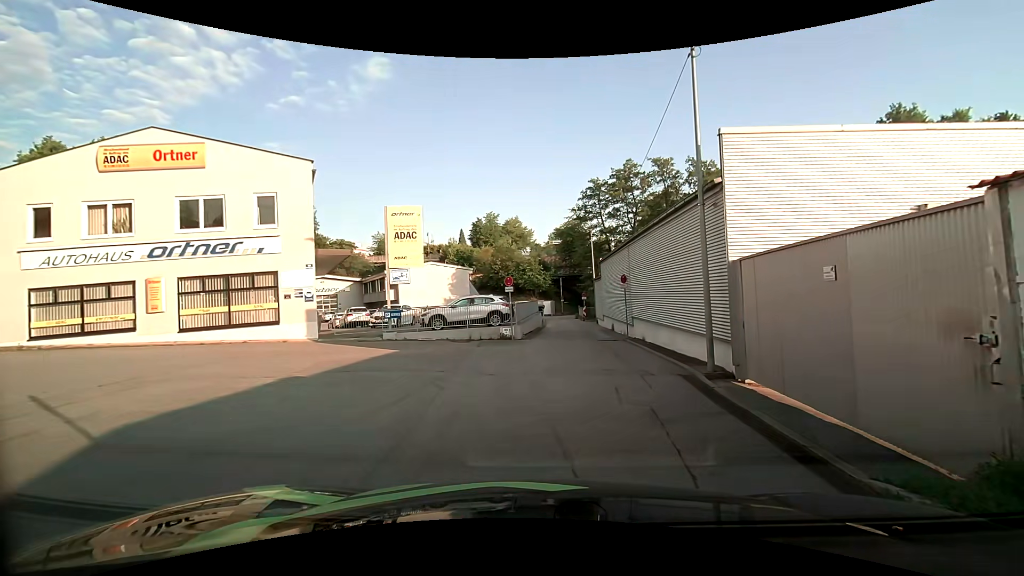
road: residential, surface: asphalt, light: Day
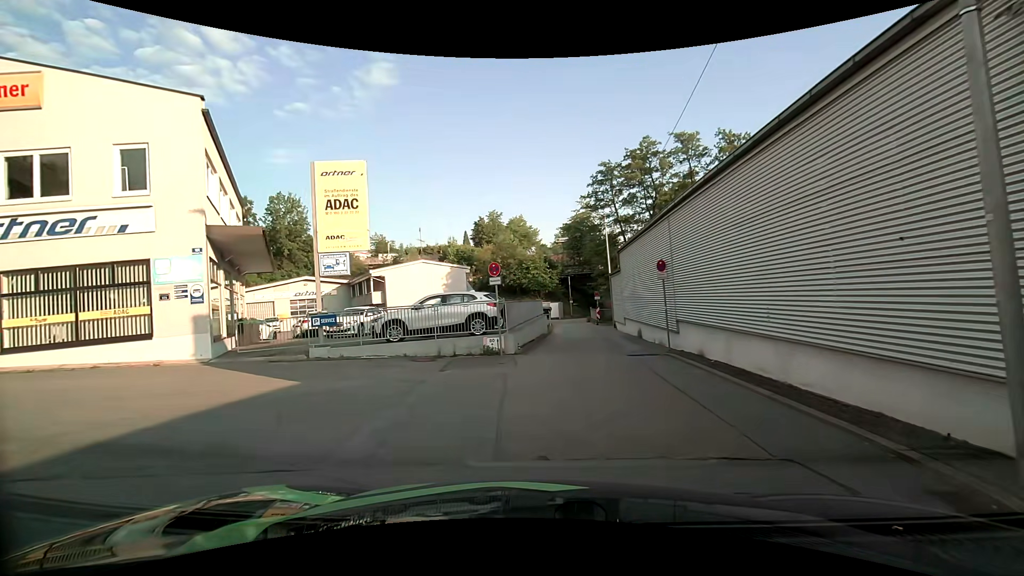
(+0.2, +7.1) m; 0°
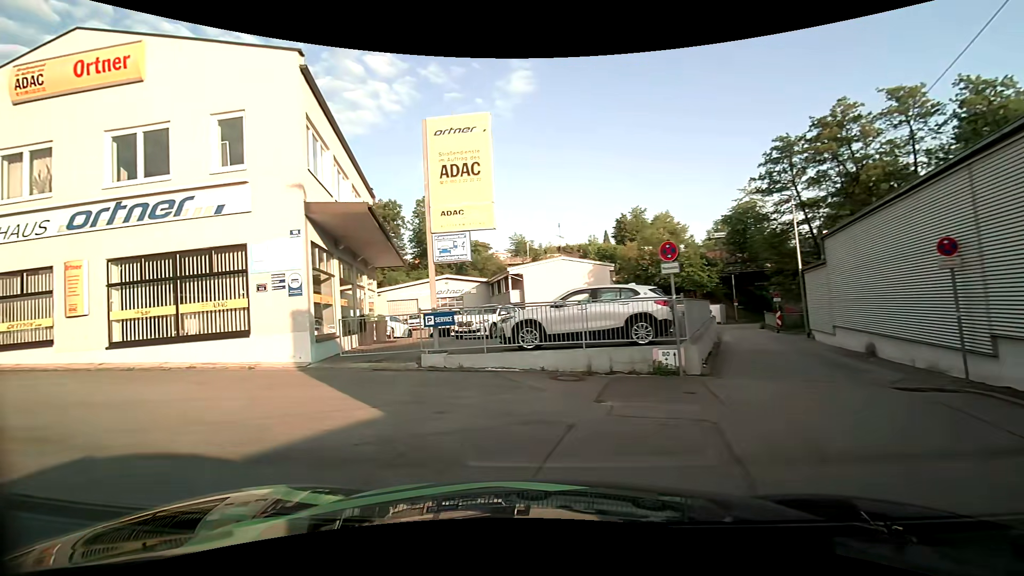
(-0.6, +4.2) m; -18°
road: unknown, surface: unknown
